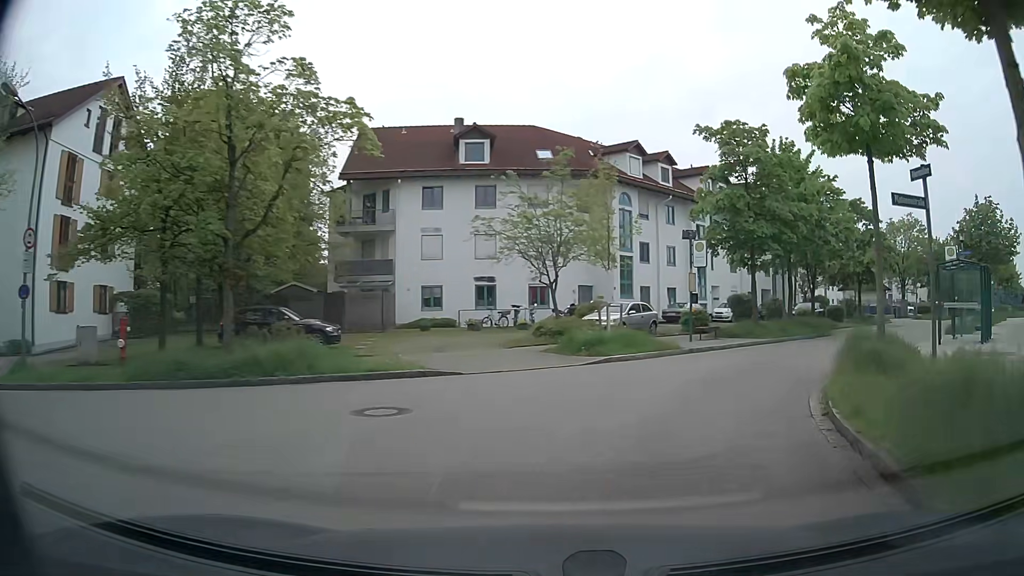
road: residential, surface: asphalt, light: Day
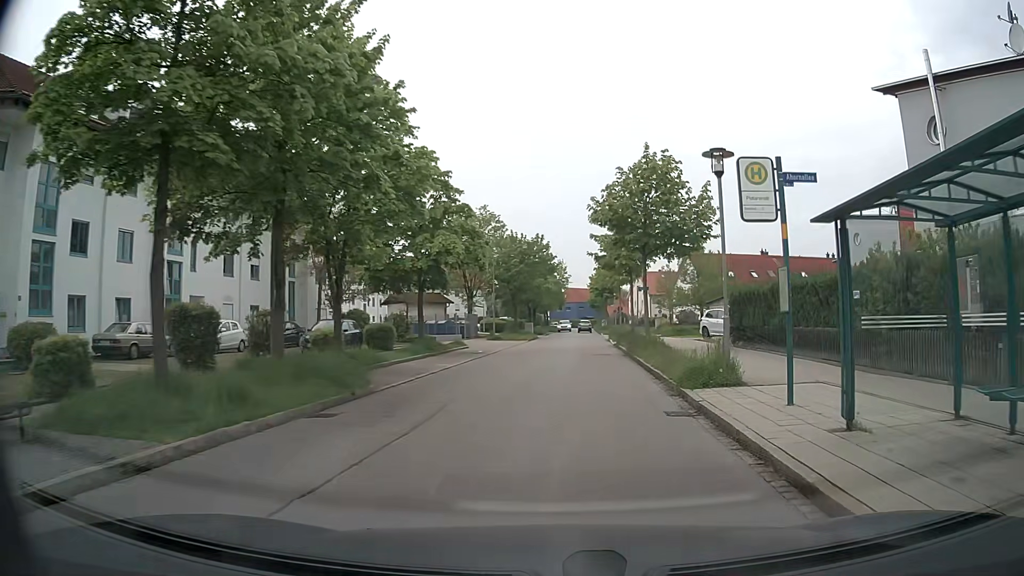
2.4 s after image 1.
(+6.4, +17.4) m; +39°
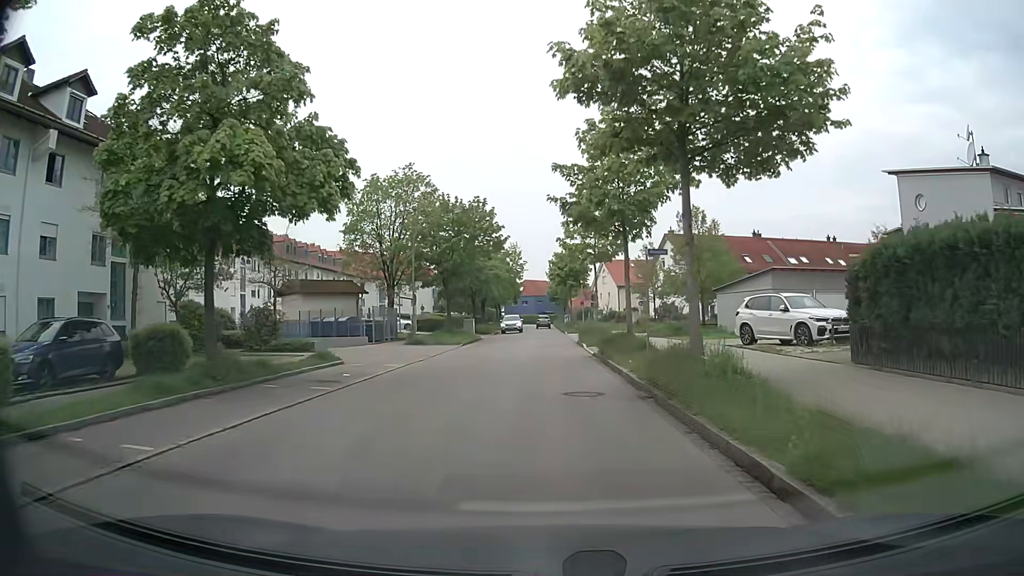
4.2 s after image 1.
(+0.6, +16.1) m; +3°
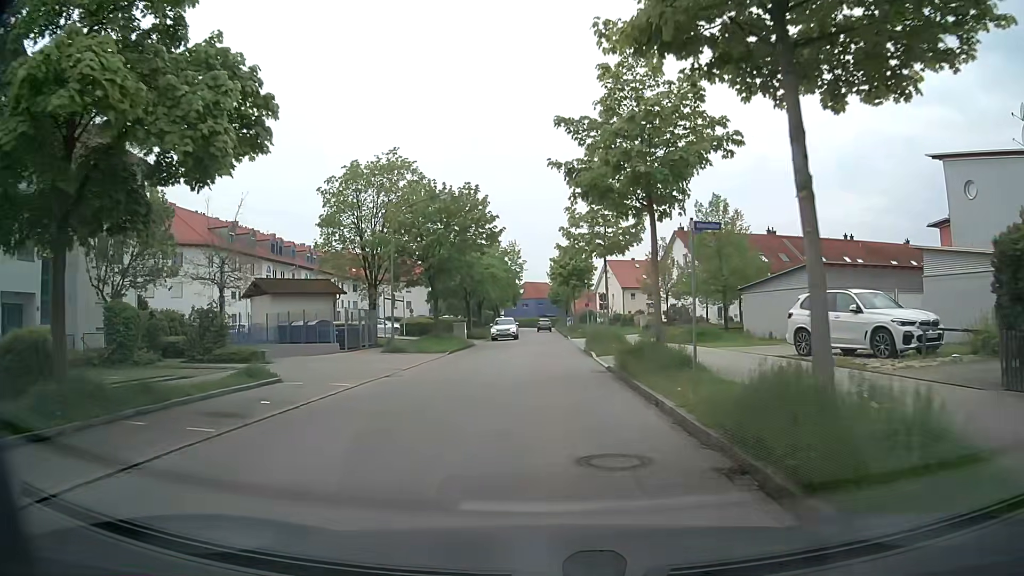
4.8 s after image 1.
(0.0, +5.4) m; 0°
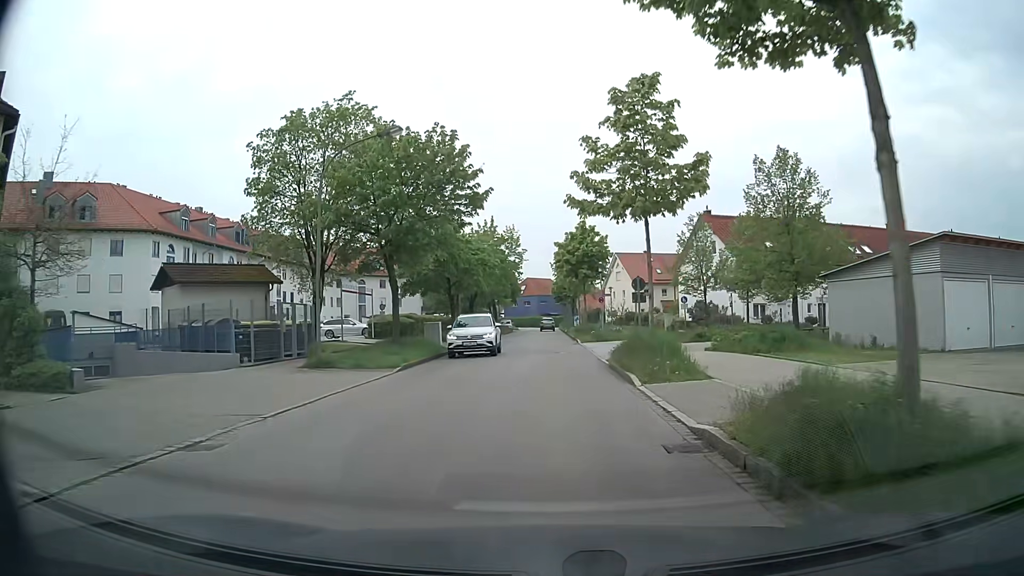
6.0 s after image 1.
(-0.2, +11.0) m; 0°
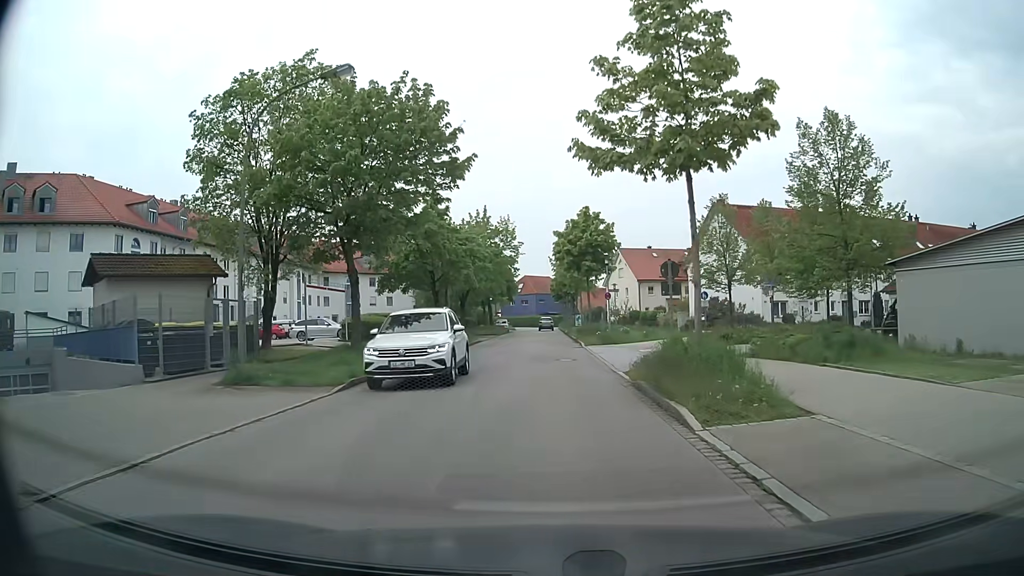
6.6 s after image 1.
(-0.1, +5.5) m; -1°
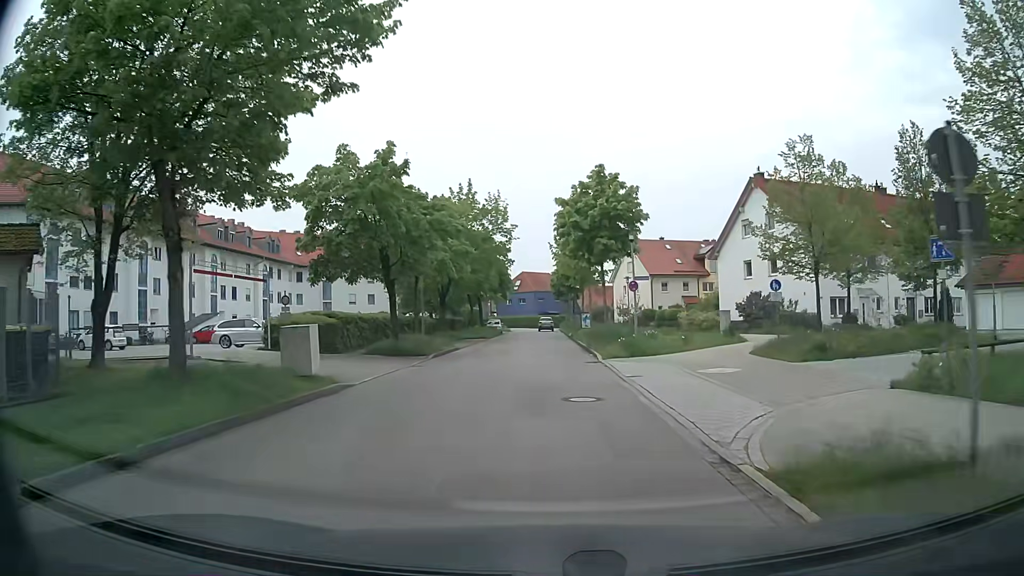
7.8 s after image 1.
(+0.1, +11.0) m; +1°
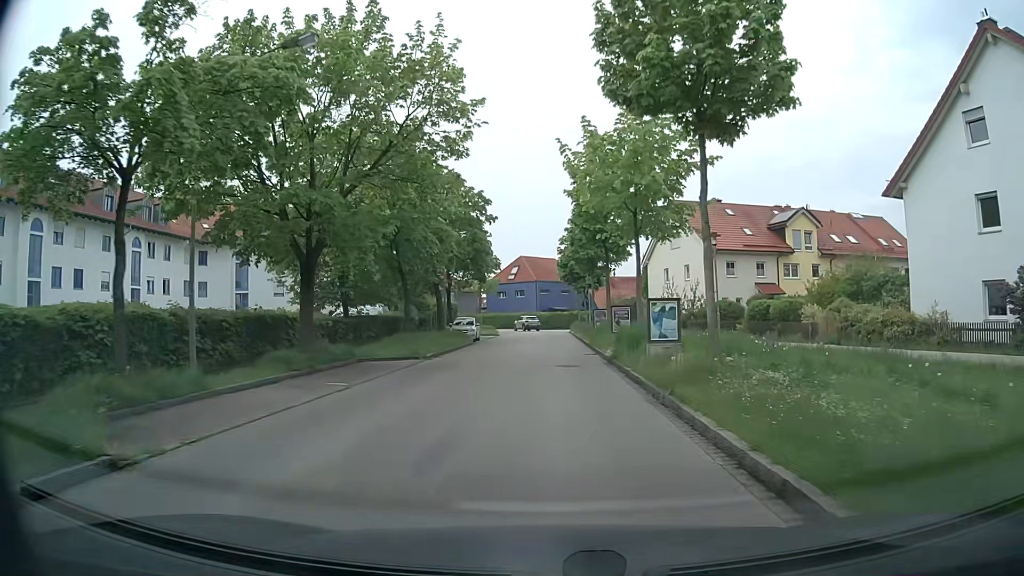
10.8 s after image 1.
(-0.1, +27.7) m; 0°
(0, +10) (0, +20) (0, +30) (0, +40) (0, +50) (0, +60) (-1, +70) (-6, +79) (-13, +85) (-21, +92) m
